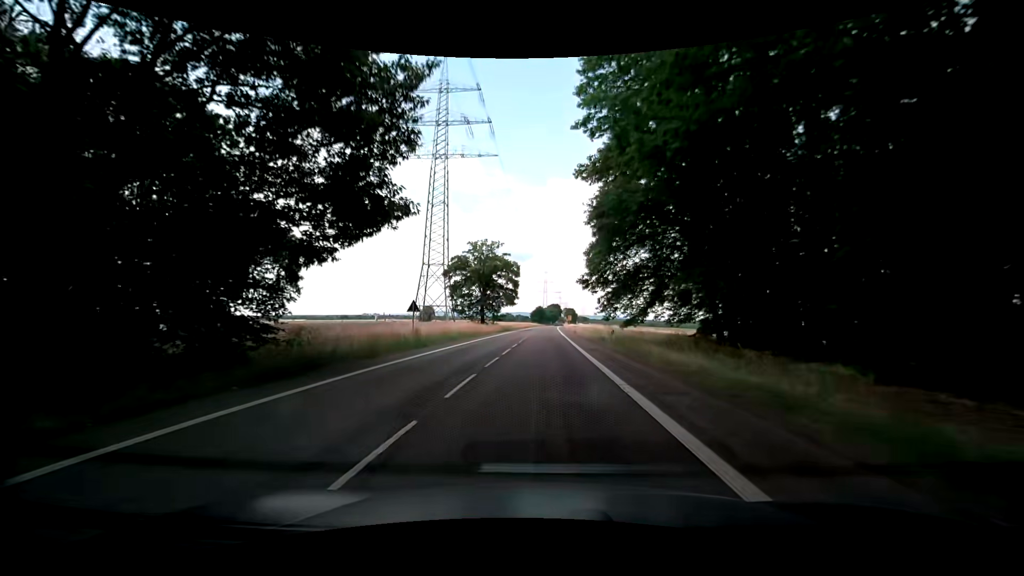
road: secondary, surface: asphalt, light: Day
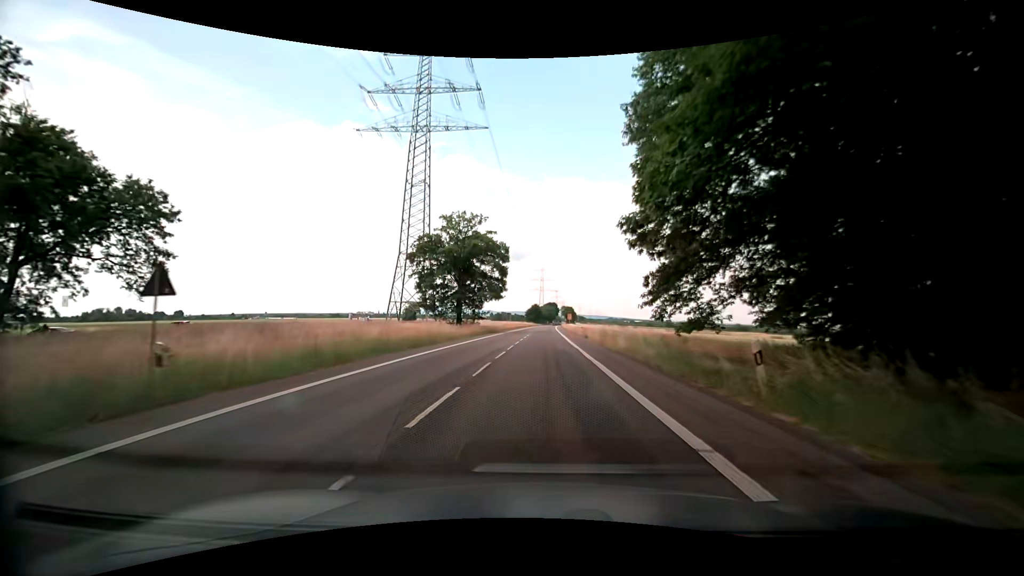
(-0.2, +20.1) m; 0°
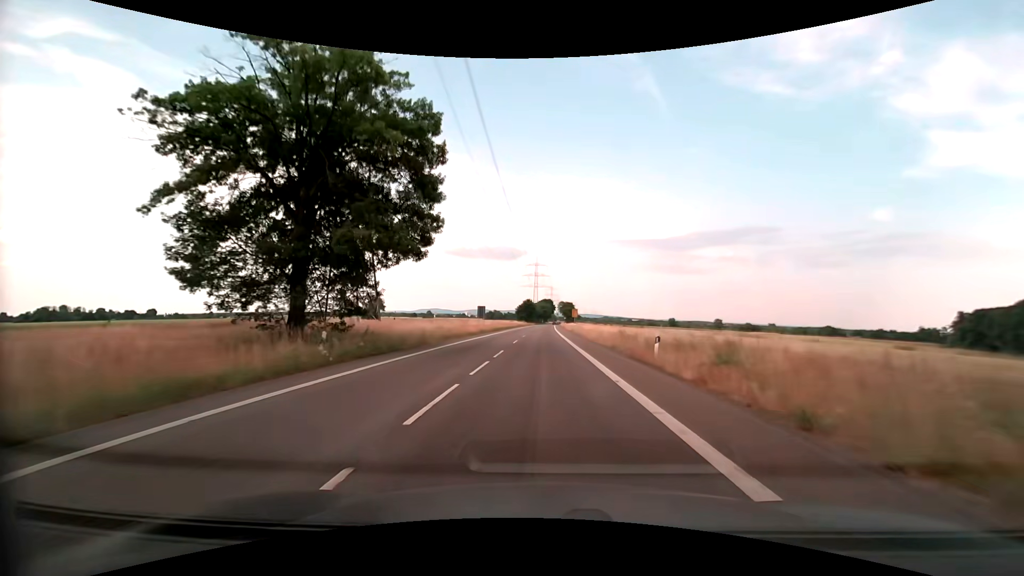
(+0.1, +41.0) m; +1°
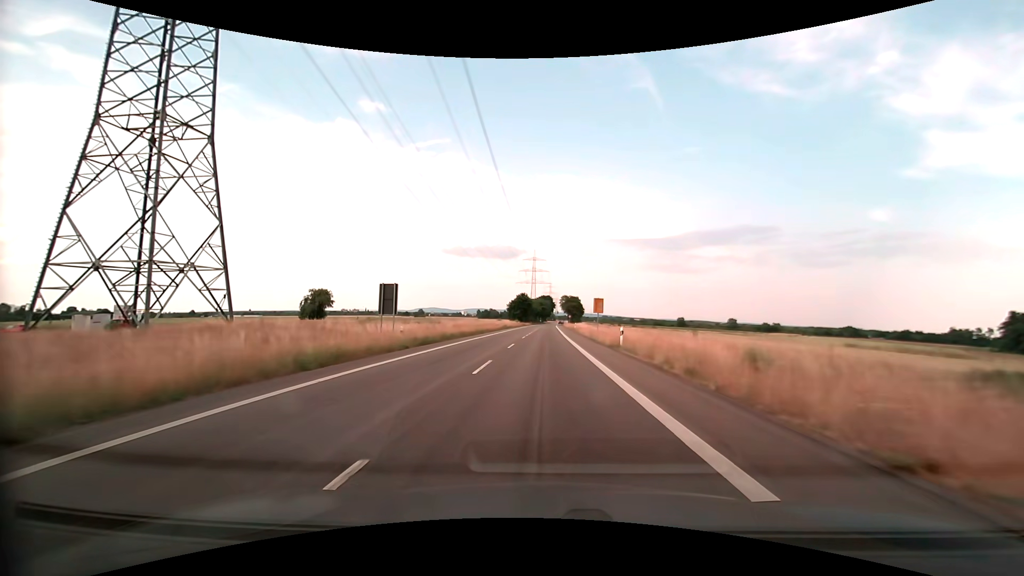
(-0.1, +40.9) m; 0°
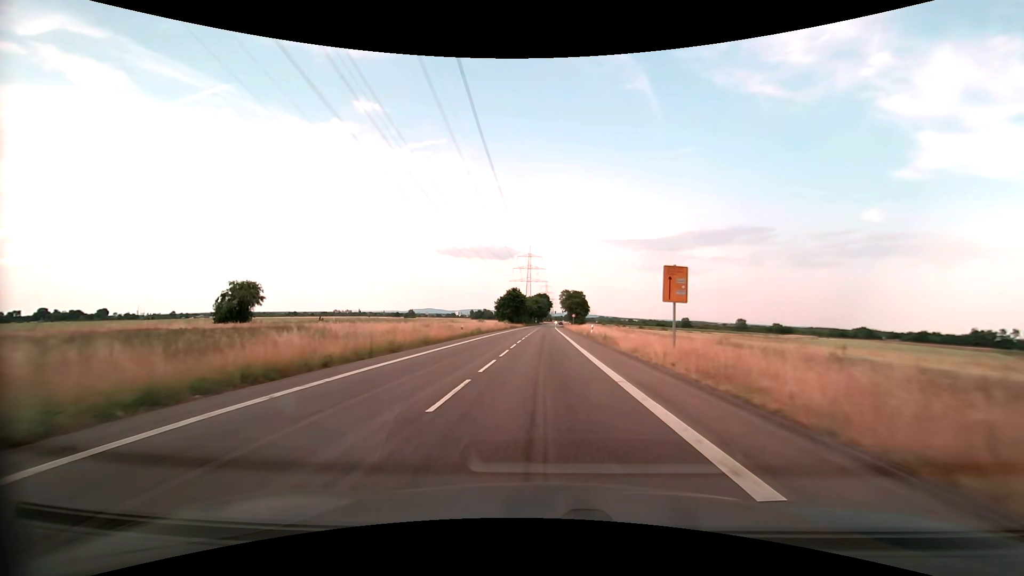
(+0.1, +30.7) m; 0°
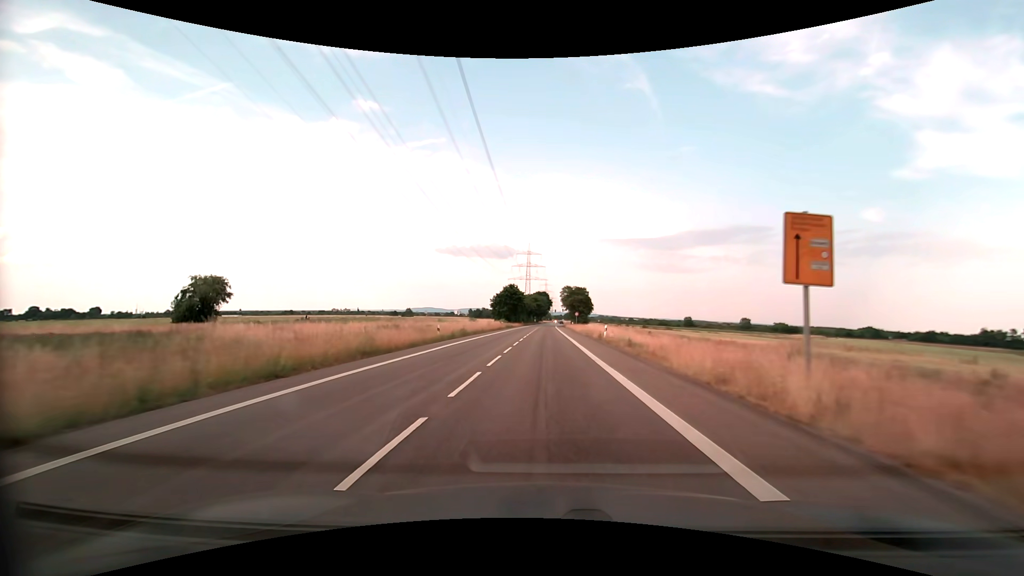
(0.0, +10.3) m; 0°
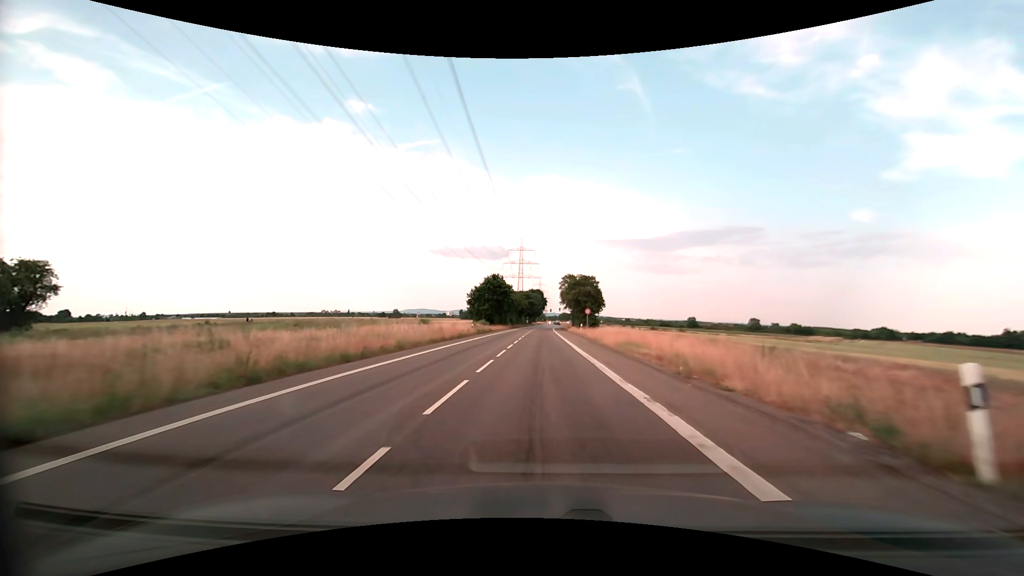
(+0.2, +30.9) m; +1°
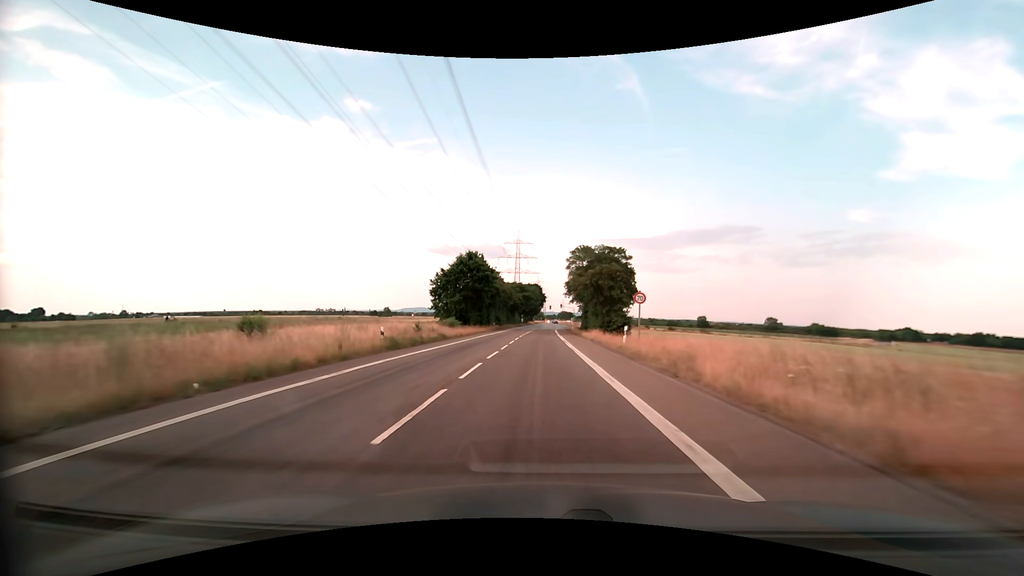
(+0.1, +31.2) m; 0°
(0, +10) (0, +20) (0, +30) (0, +40) (0, +50) (0, +60) (0, +70) (+1, +80) (+1, +90) (+2, +100) m
